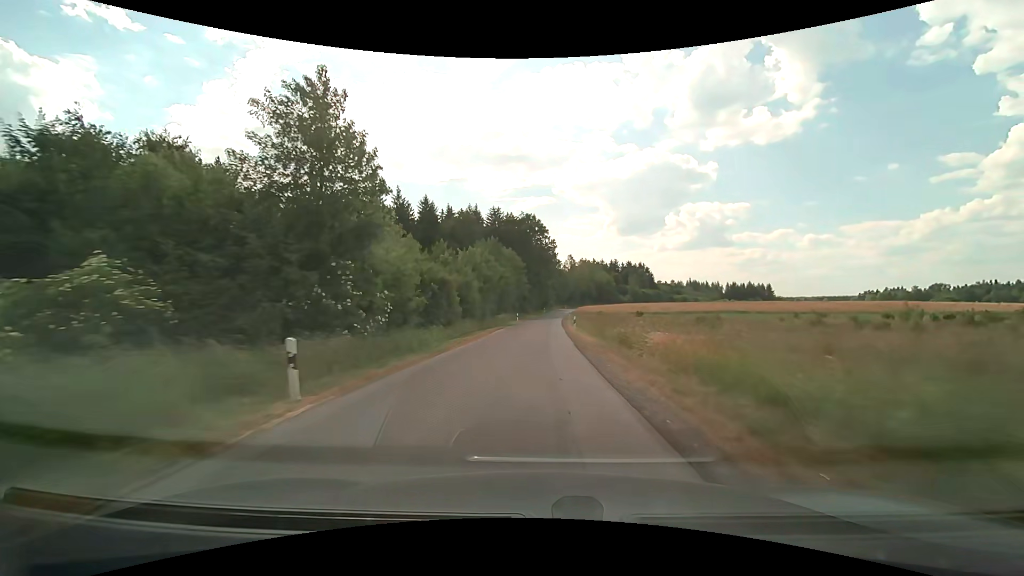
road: unclassified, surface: asphalt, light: Day
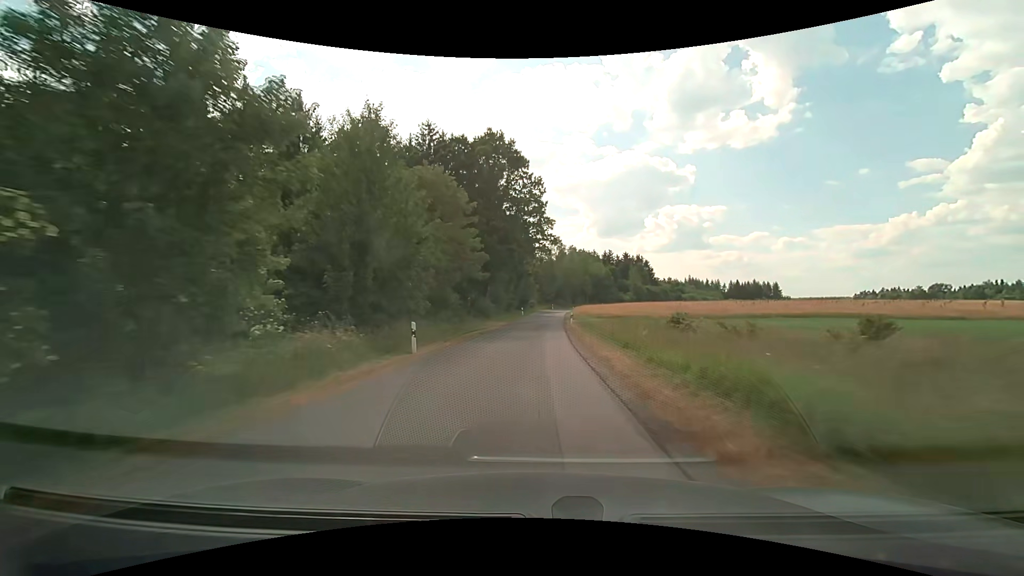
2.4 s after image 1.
(+0.9, +42.9) m; +2°
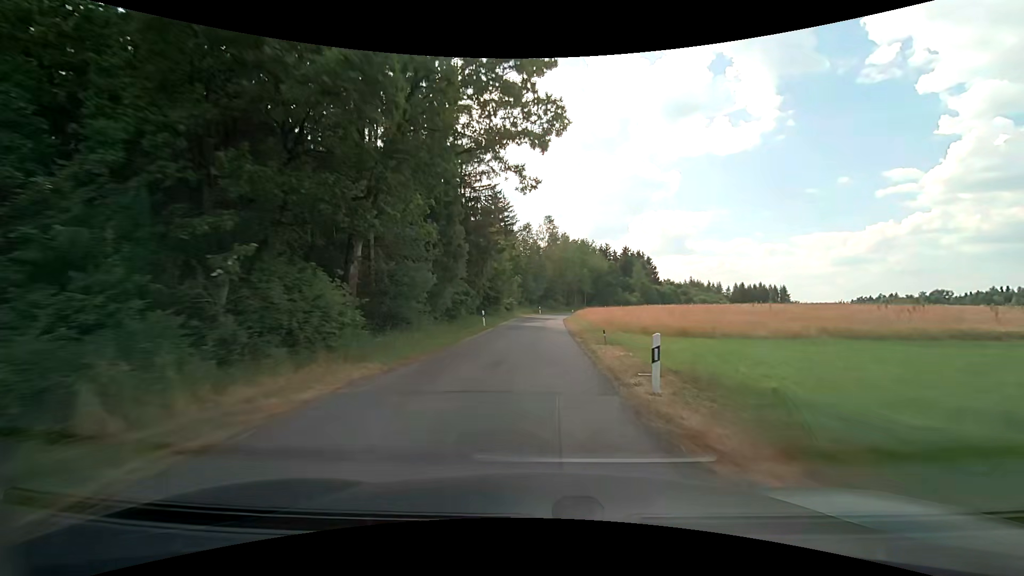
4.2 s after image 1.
(+0.4, +32.2) m; +1°
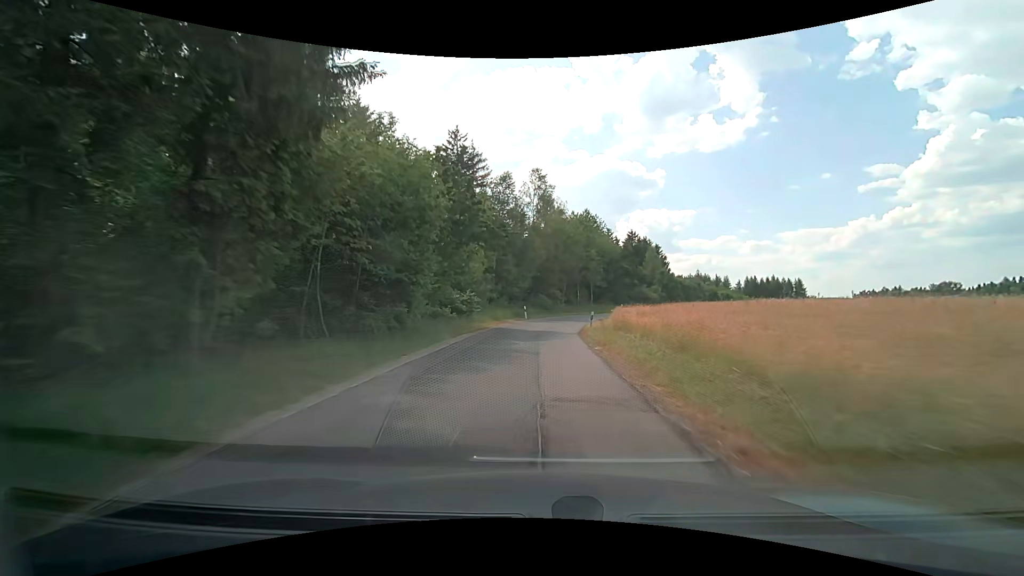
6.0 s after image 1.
(+0.5, +30.5) m; +1°
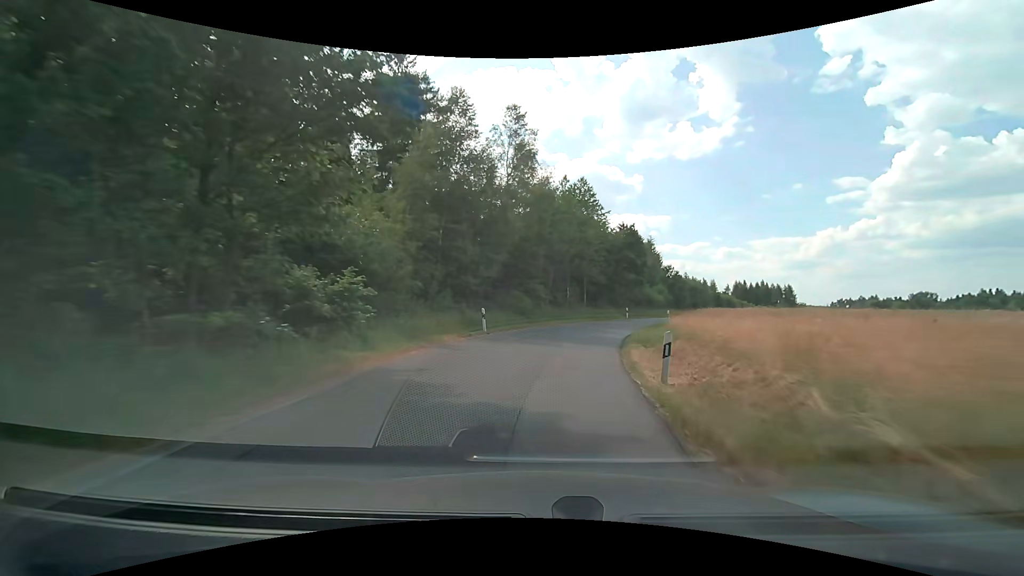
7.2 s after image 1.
(+0.4, +18.9) m; +3°
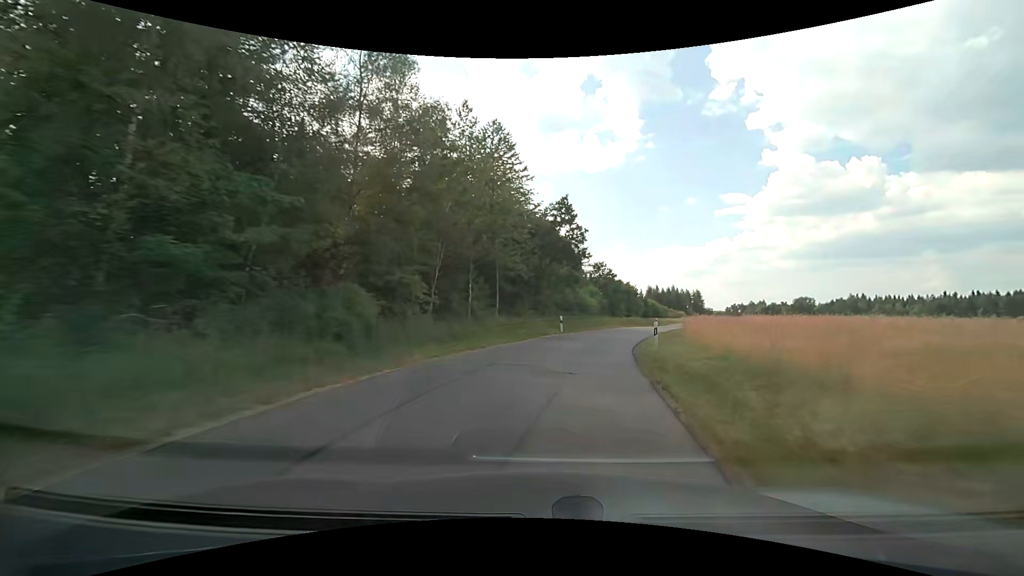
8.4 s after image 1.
(+1.4, +17.7) m; +10°
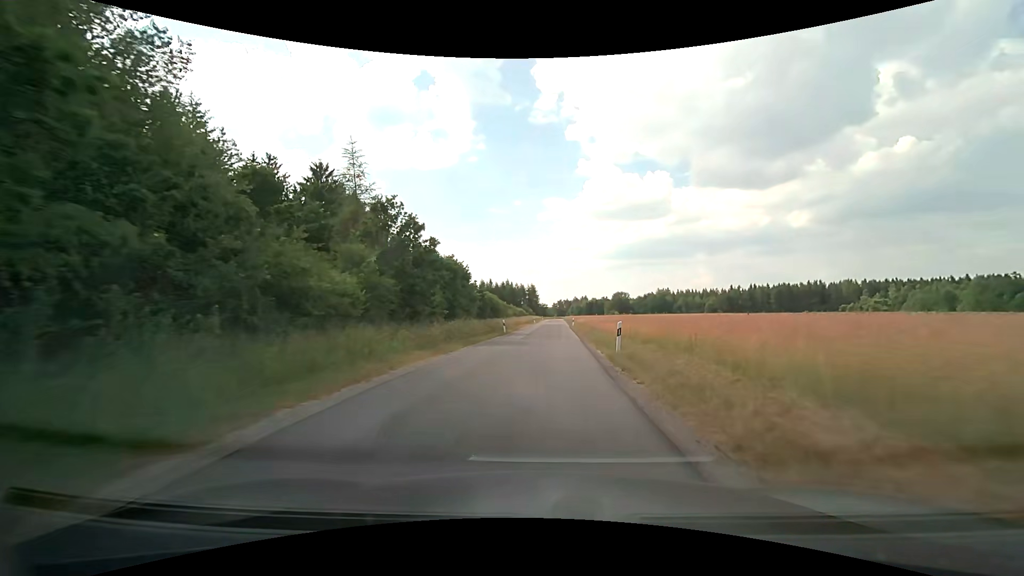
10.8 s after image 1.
(+6.2, +33.7) m; +20°
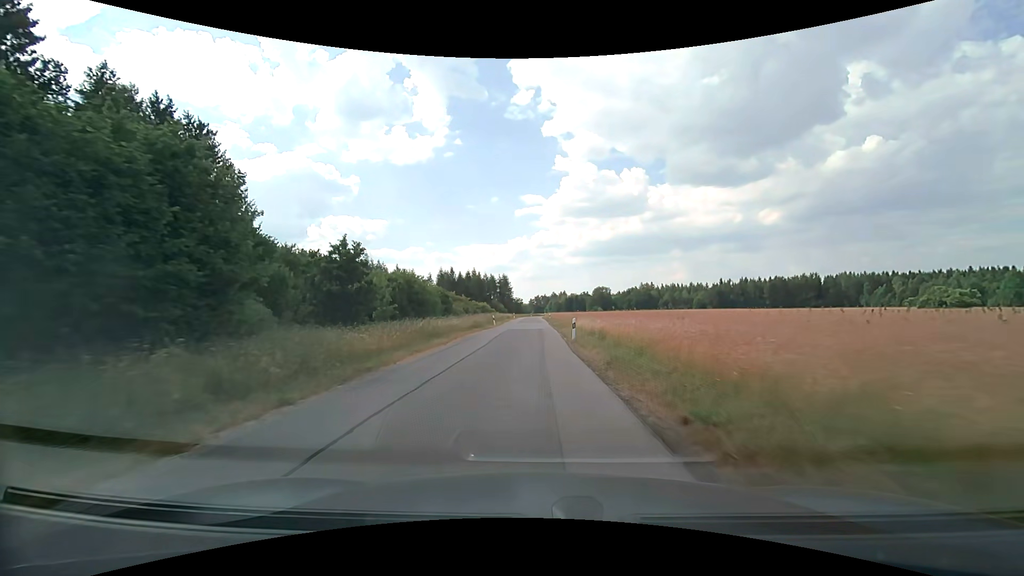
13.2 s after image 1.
(+1.3, +35.9) m; +2°
(0, +10) (0, +20) (0, +30) (0, +40) (0, +50) (0, +60) (0, +70) (0, +80) (0, +90) (0, +100) m
